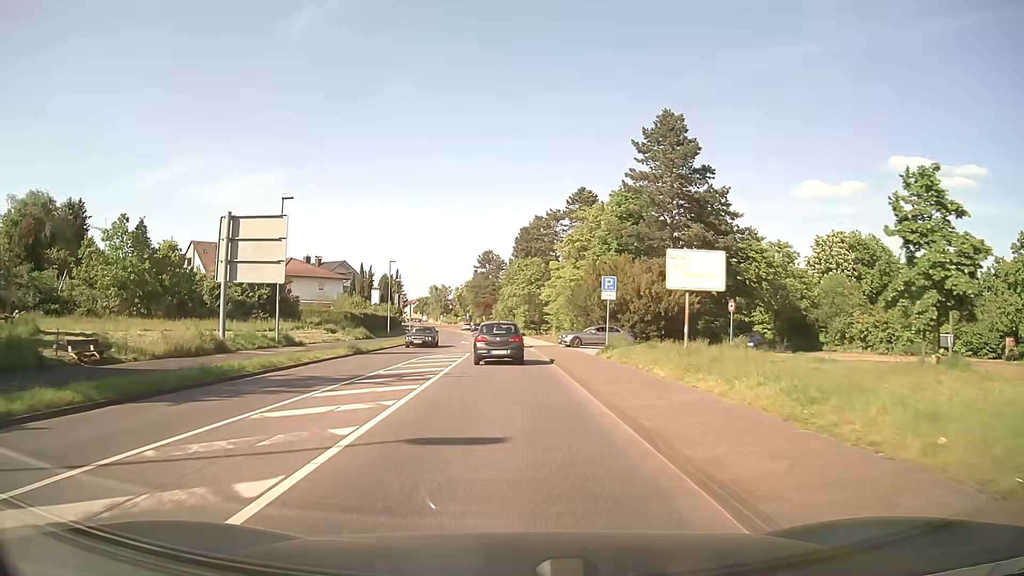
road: secondary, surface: asphalt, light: Day
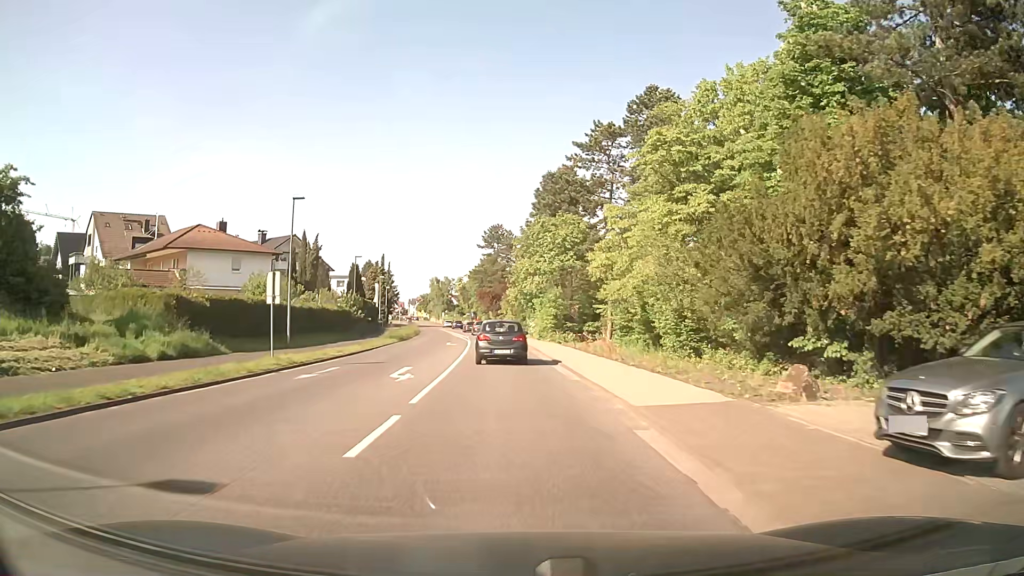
(-0.6, +35.6) m; -1°
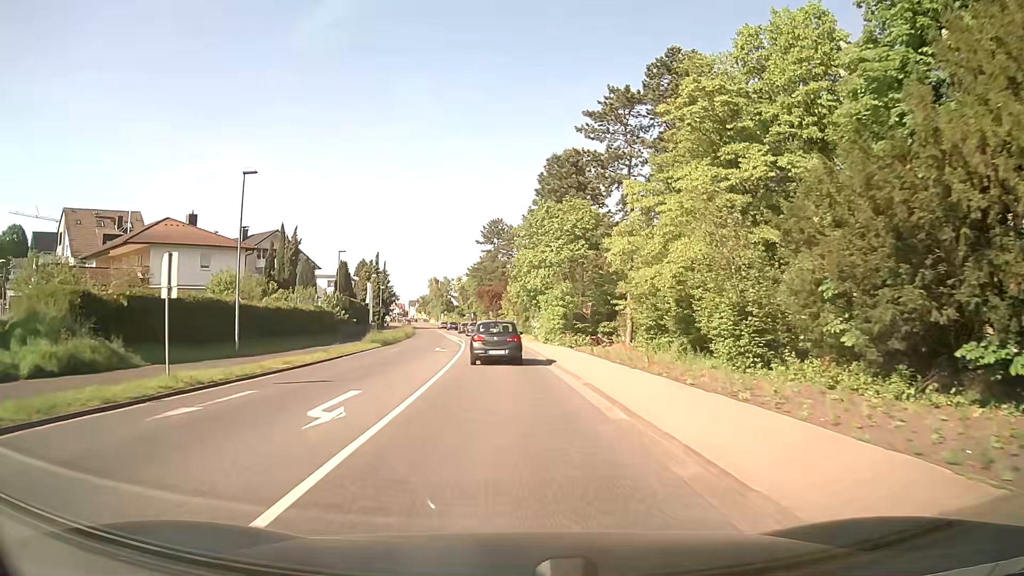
(0.0, +7.1) m; 0°
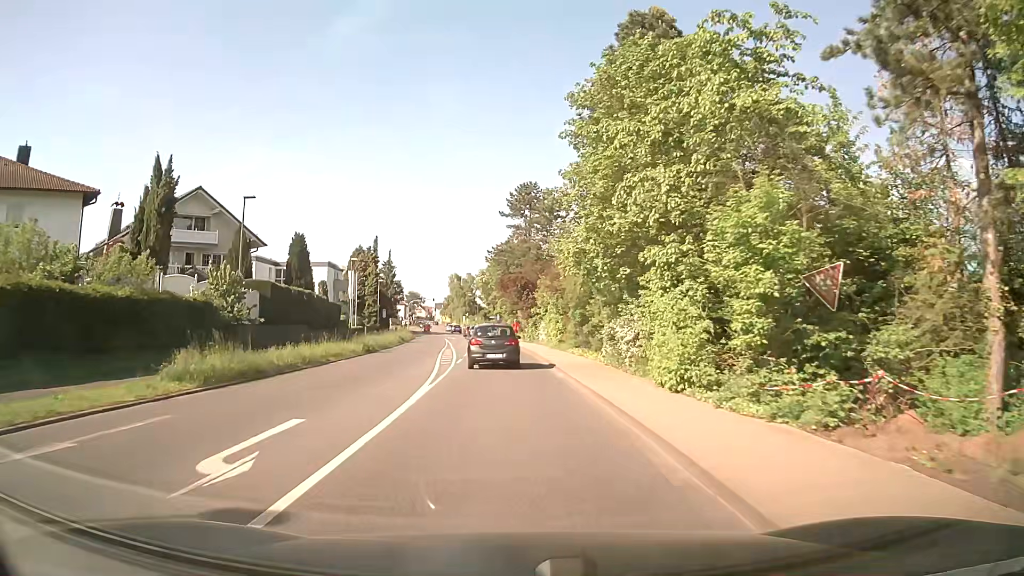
(-0.7, +28.5) m; -3°
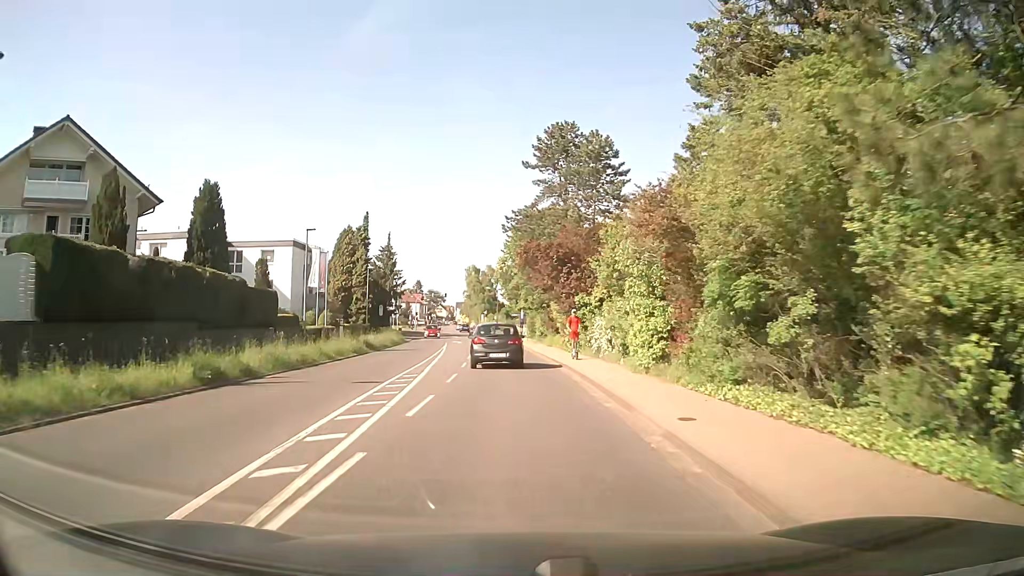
(-0.5, +21.7) m; -2°
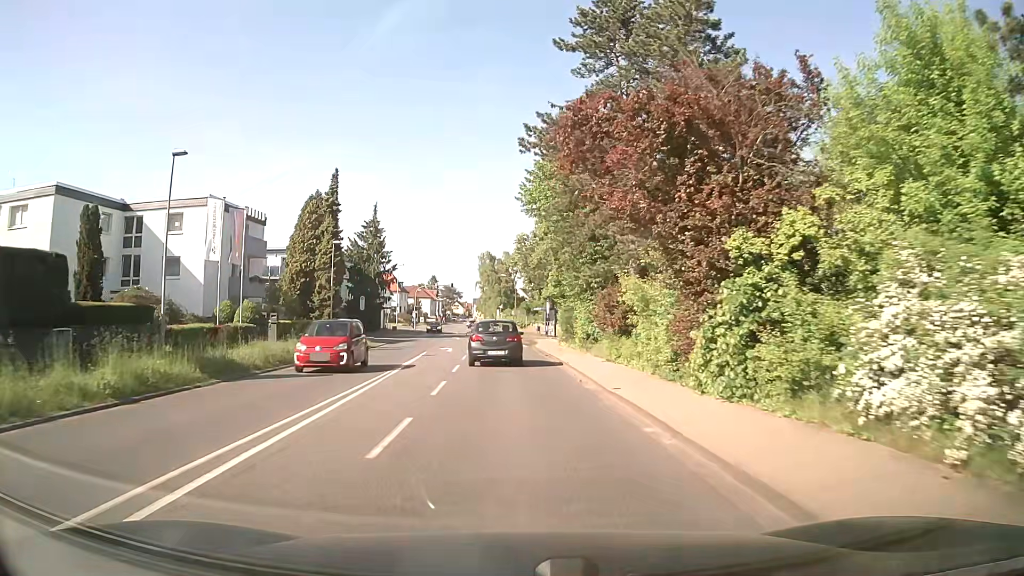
(-0.2, +21.7) m; -1°
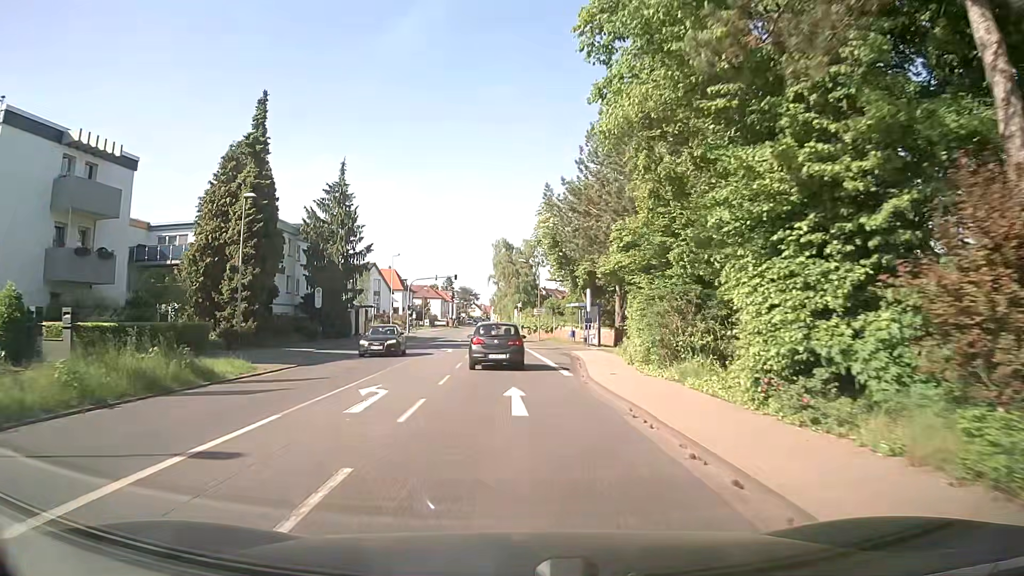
(-0.4, +21.7) m; -3°
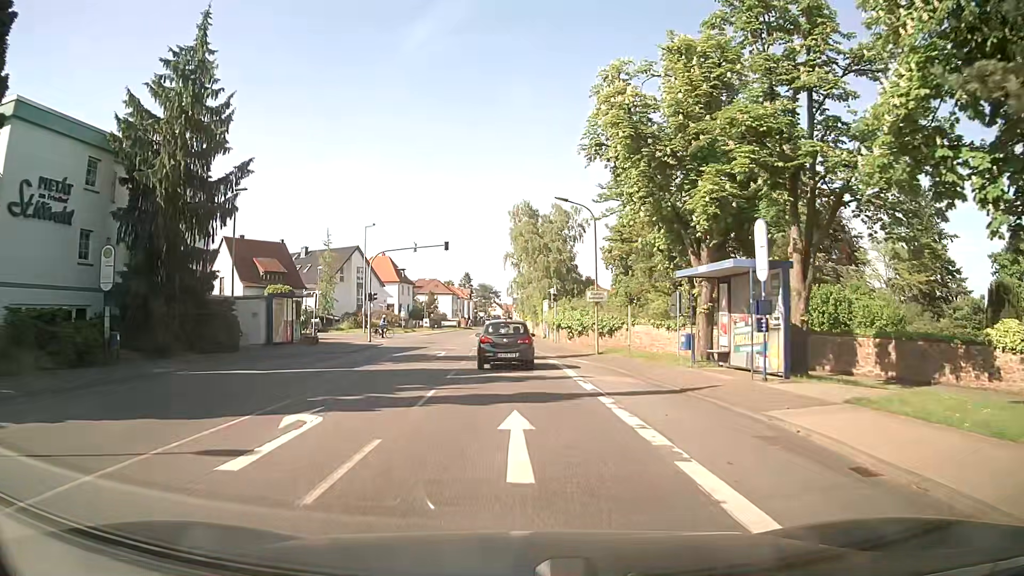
(-0.1, +28.7) m; -1°
